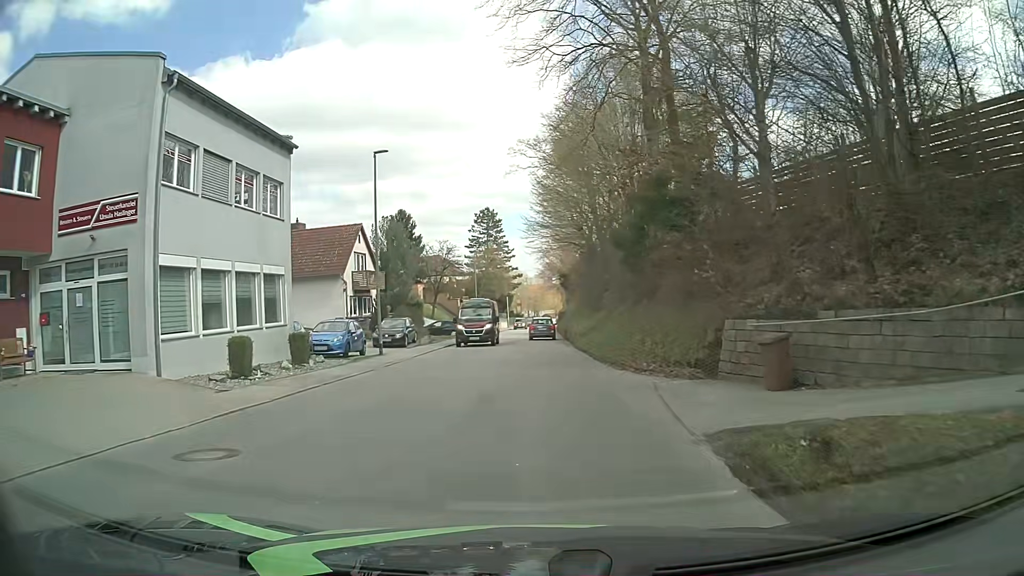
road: tertiary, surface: asphalt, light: Day
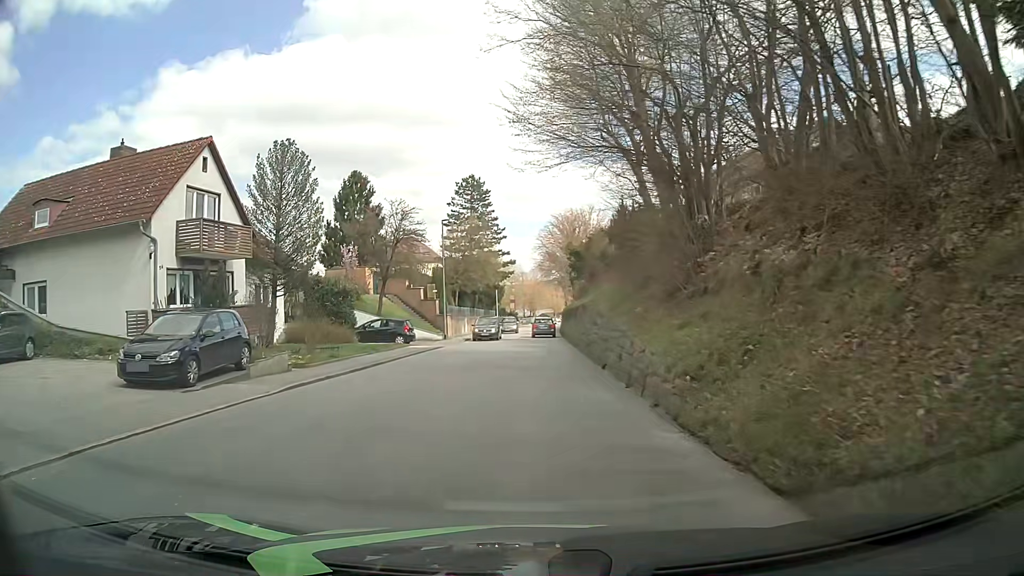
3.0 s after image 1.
(+0.1, +22.3) m; 0°
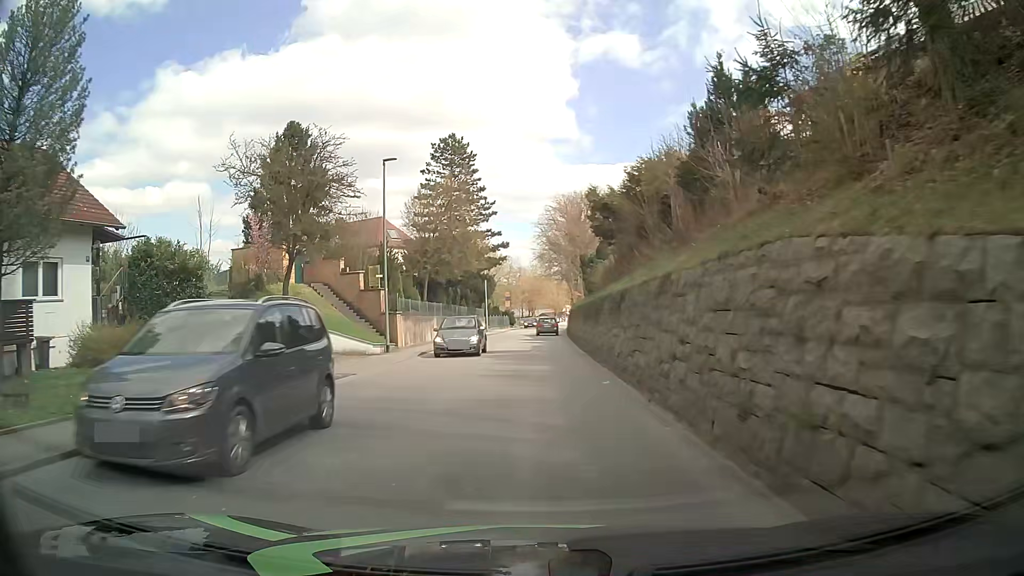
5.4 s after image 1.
(+0.3, +17.9) m; +1°
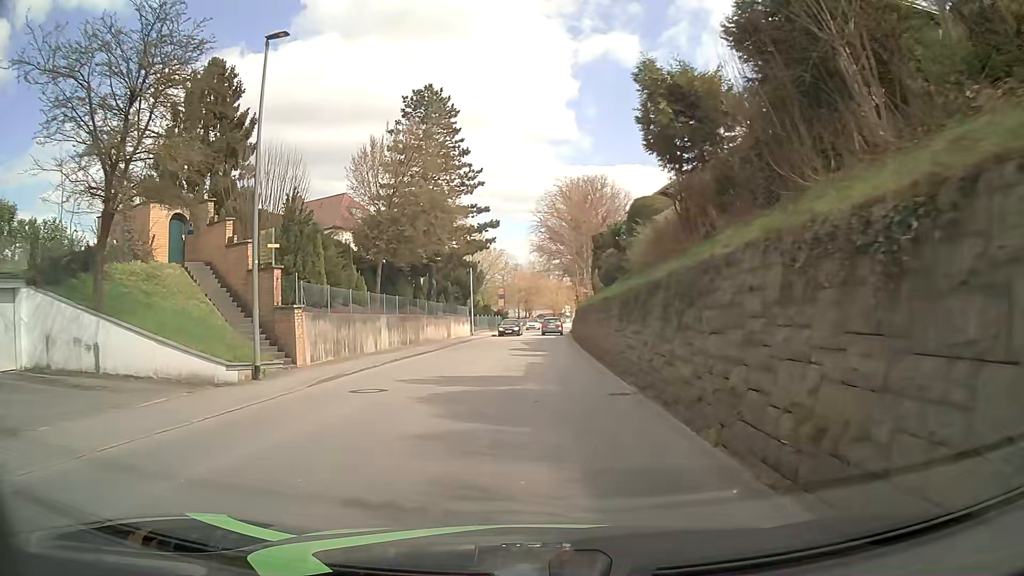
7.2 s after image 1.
(+0.1, +13.4) m; 0°
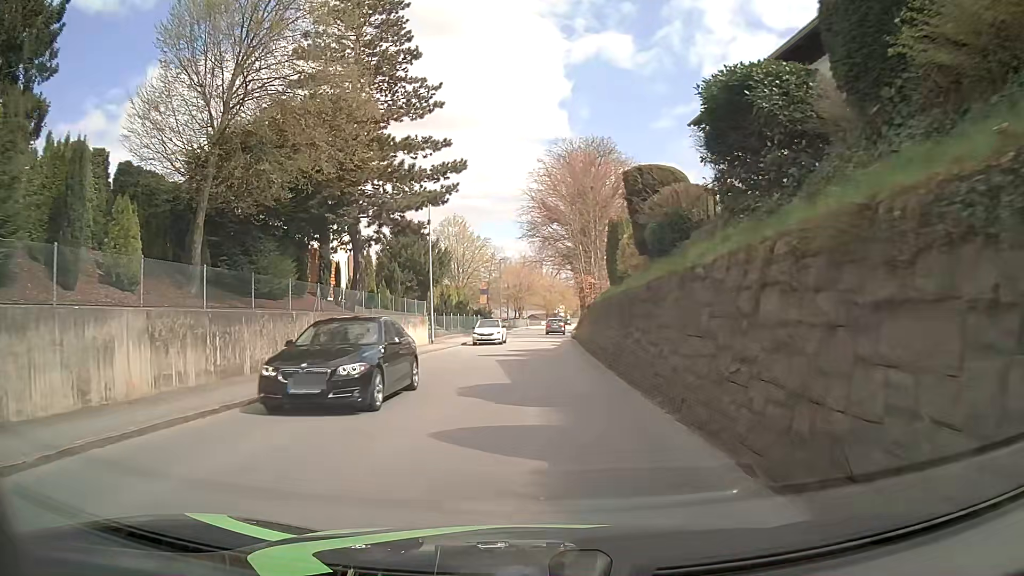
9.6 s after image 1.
(+0.3, +17.8) m; 0°
